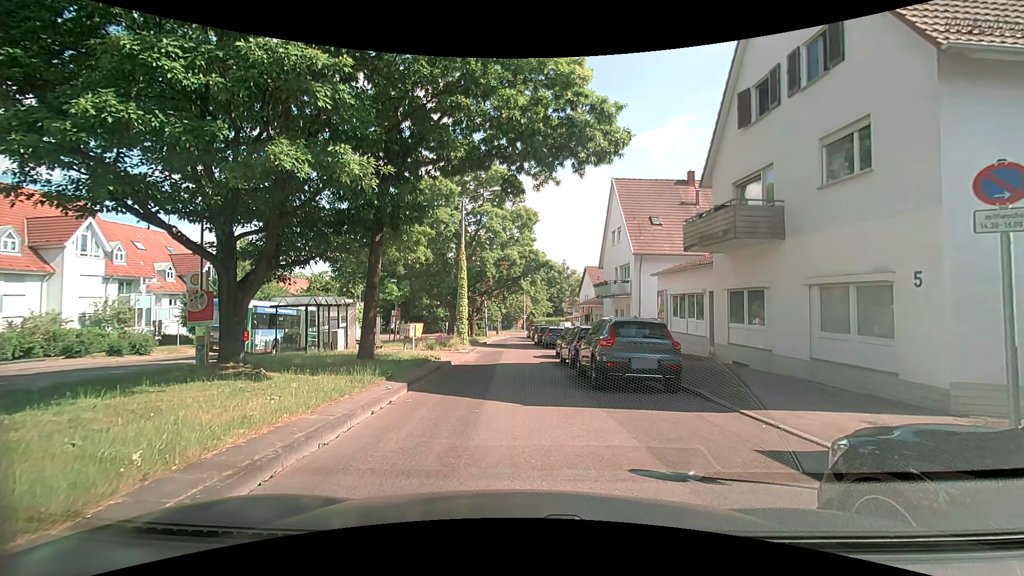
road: residential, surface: asphalt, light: Day
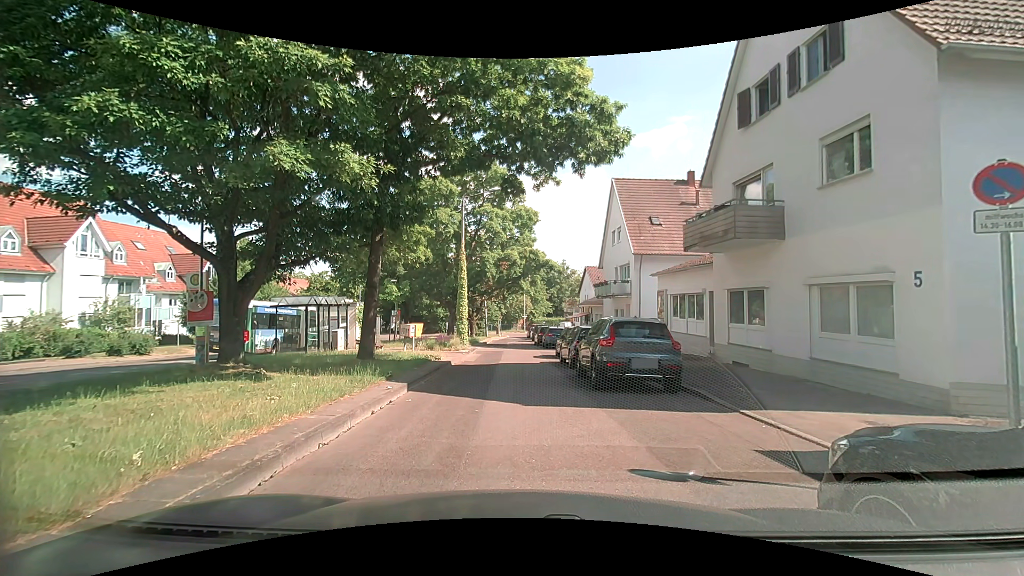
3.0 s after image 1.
(0.0, 0.0) m; 0°
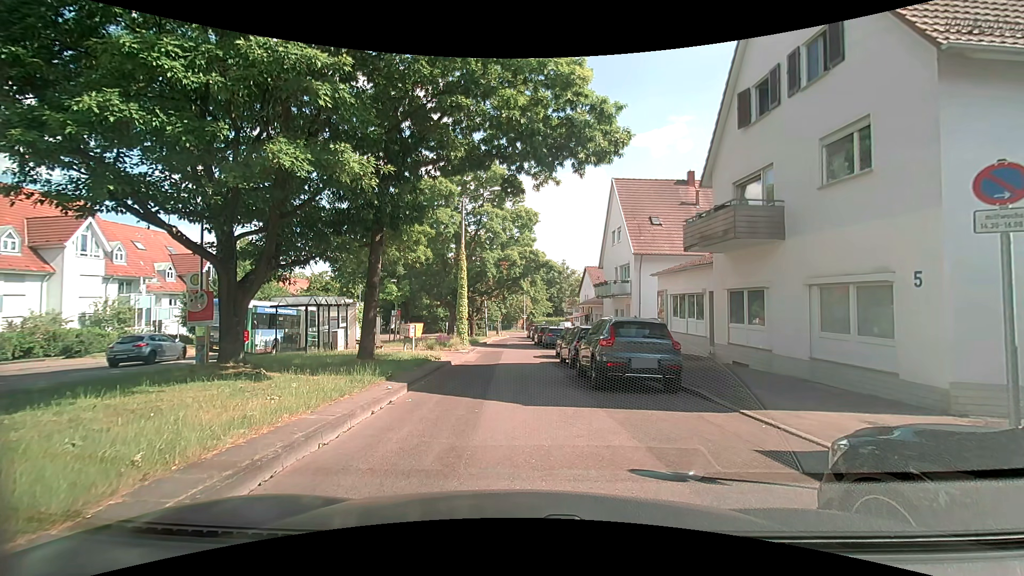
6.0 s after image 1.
(0.0, 0.0) m; 0°
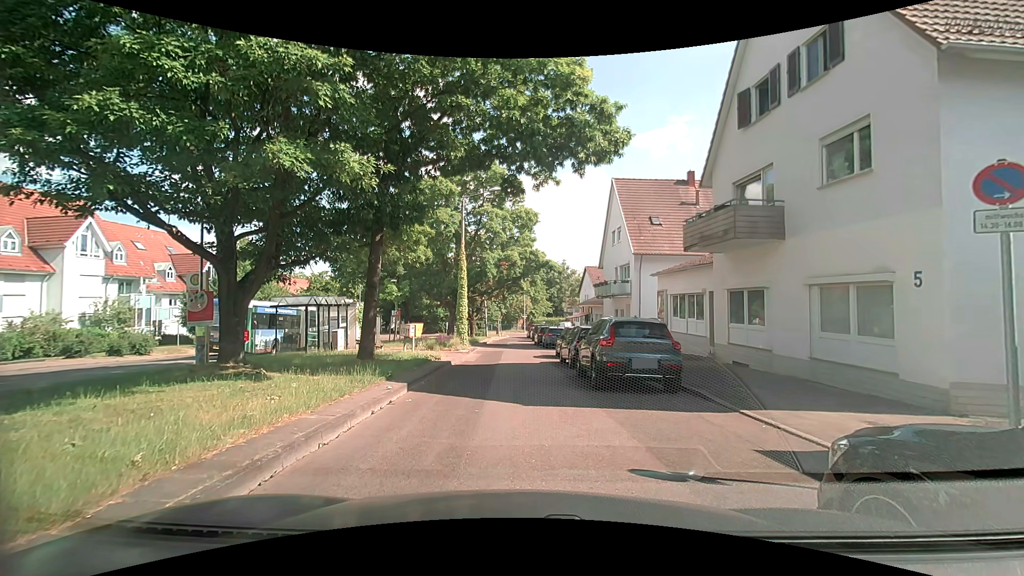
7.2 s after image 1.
(0.0, 0.0) m; 0°
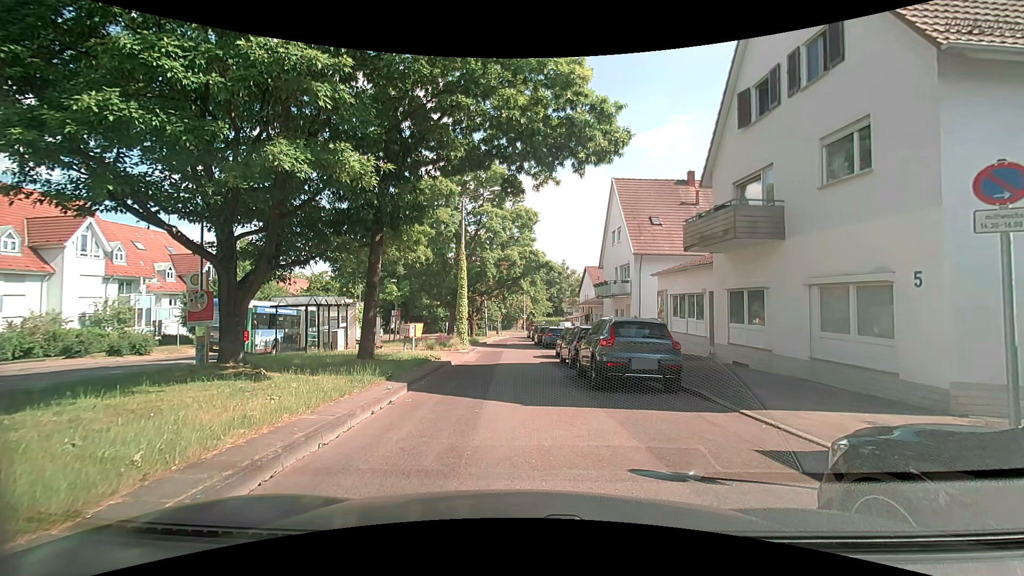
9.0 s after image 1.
(0.0, 0.0) m; 0°
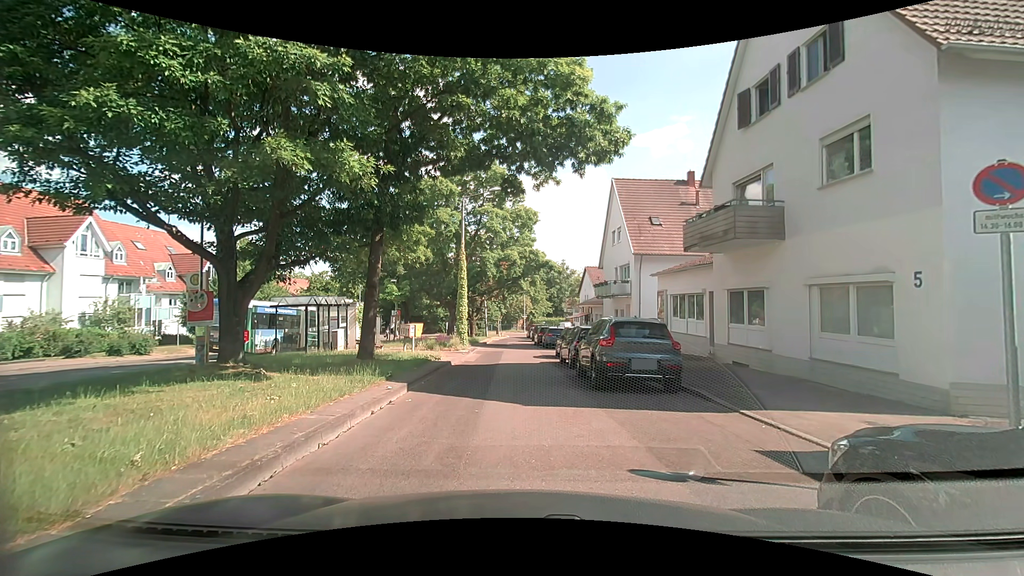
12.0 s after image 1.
(0.0, 0.0) m; 0°
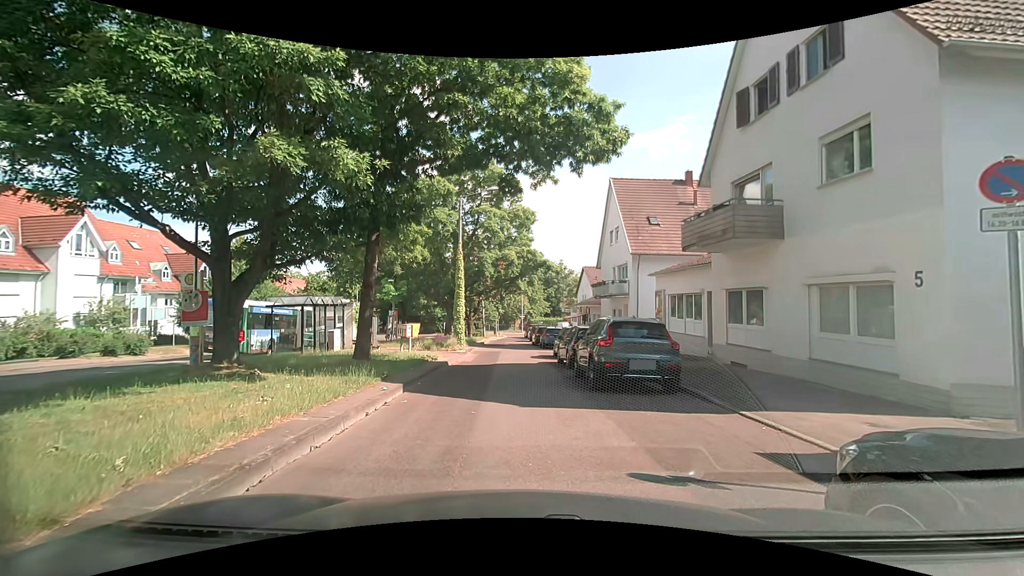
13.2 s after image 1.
(0.0, +0.1) m; 0°
